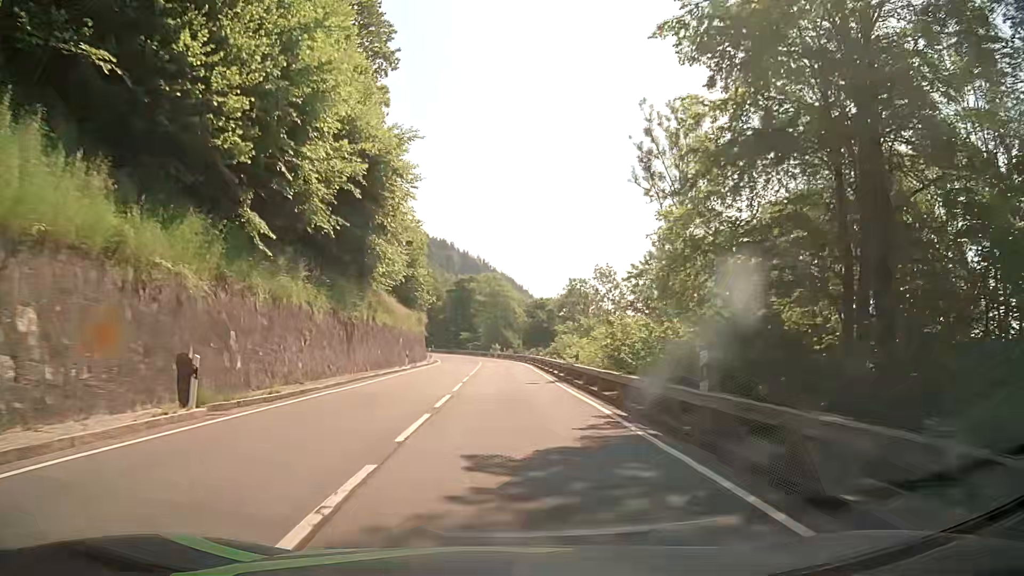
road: primary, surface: asphalt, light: Day
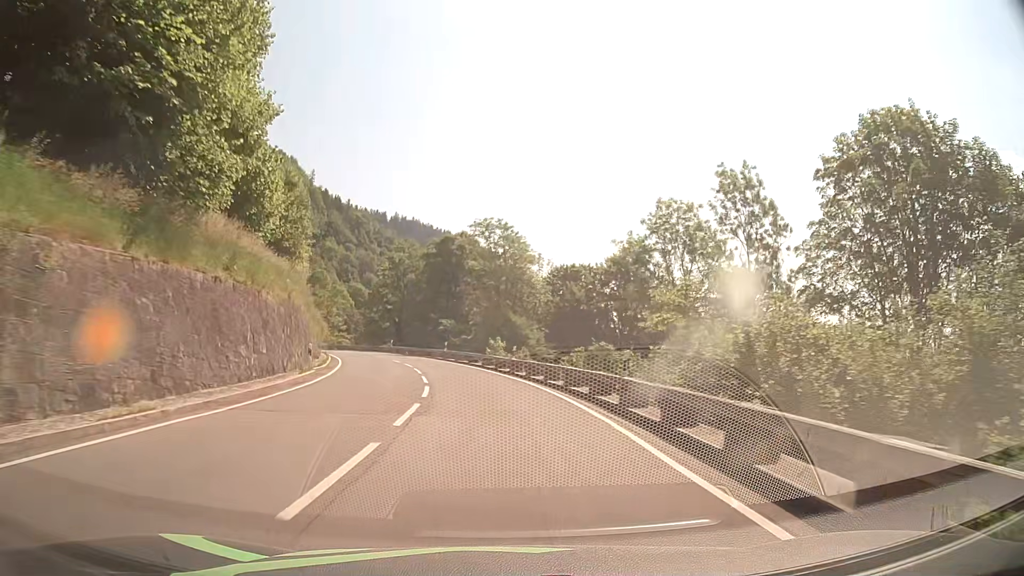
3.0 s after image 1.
(0.0, +46.5) m; -1°
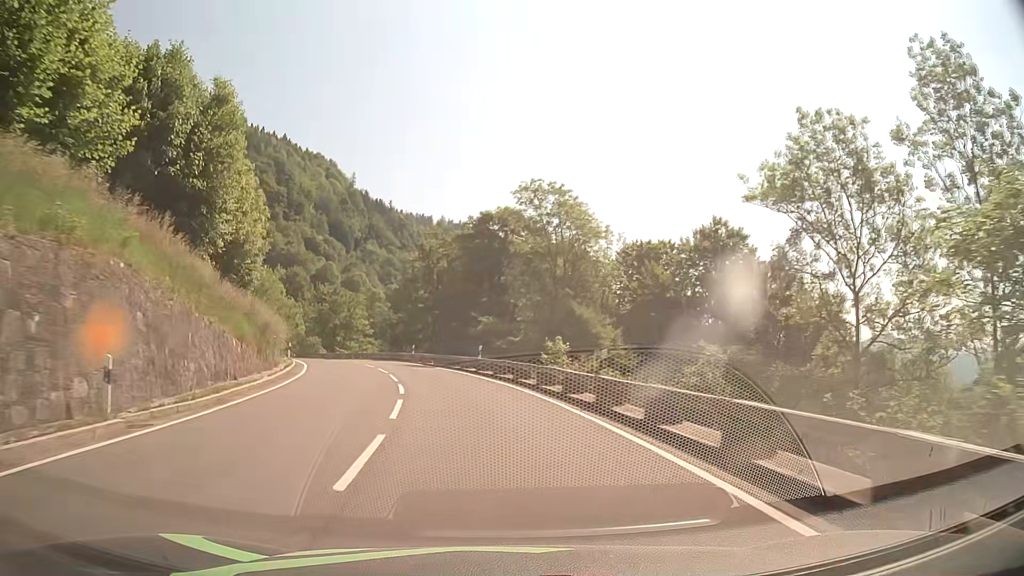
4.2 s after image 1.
(-0.3, +17.0) m; -4°
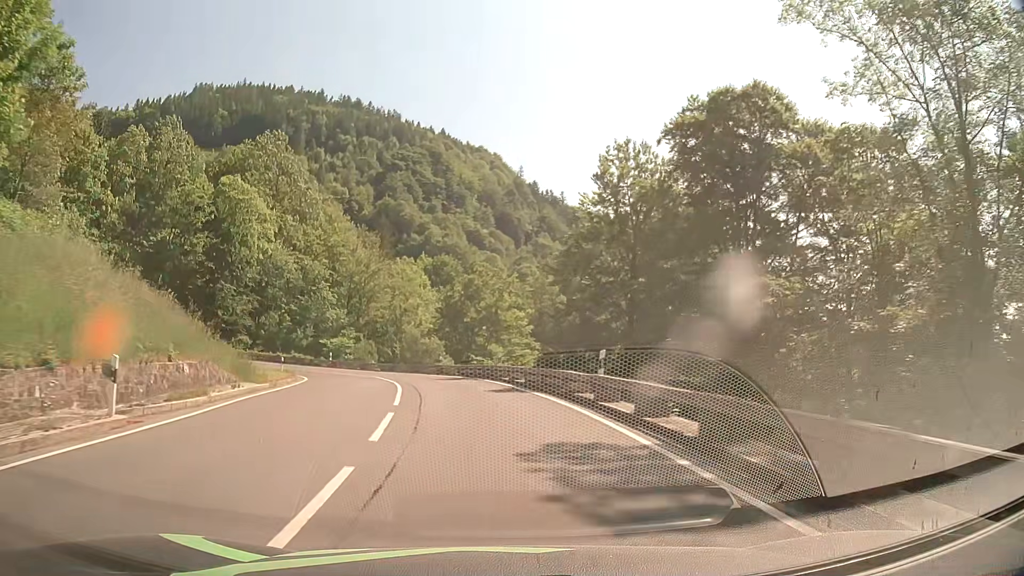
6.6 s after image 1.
(-4.4, +32.9) m; -15°
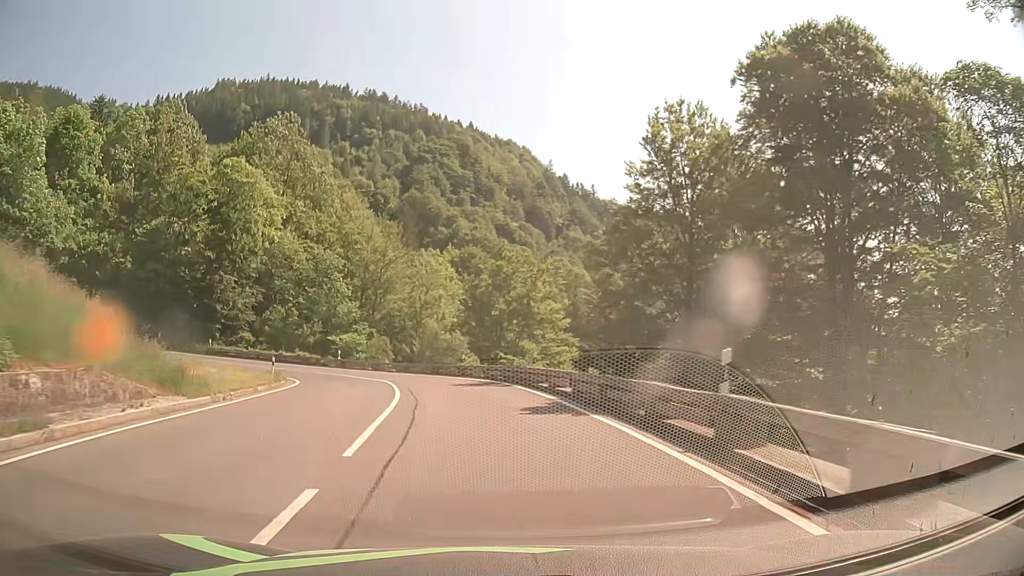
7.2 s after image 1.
(-0.2, +7.3) m; -2°
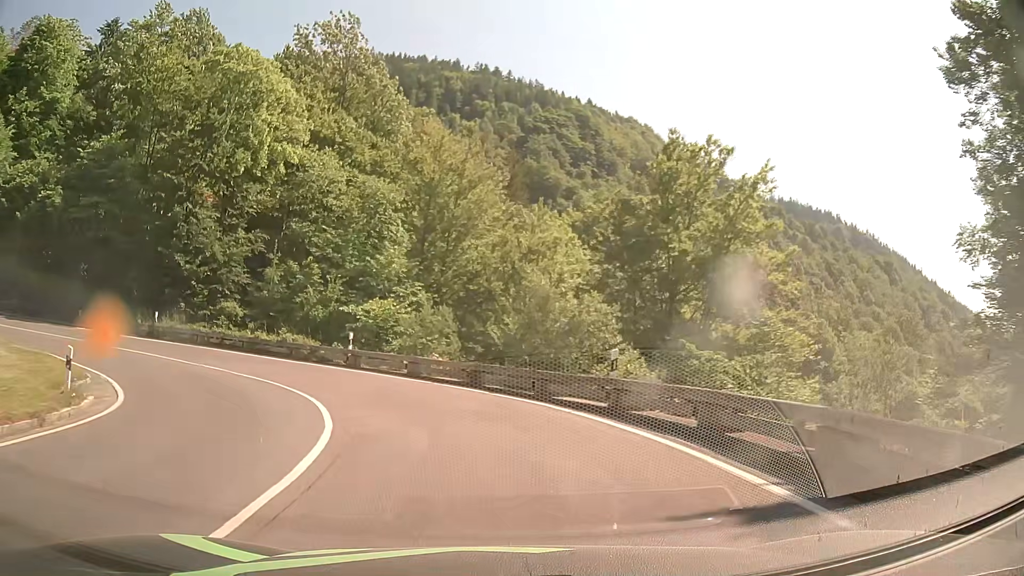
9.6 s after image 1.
(-2.1, +25.7) m; -10°
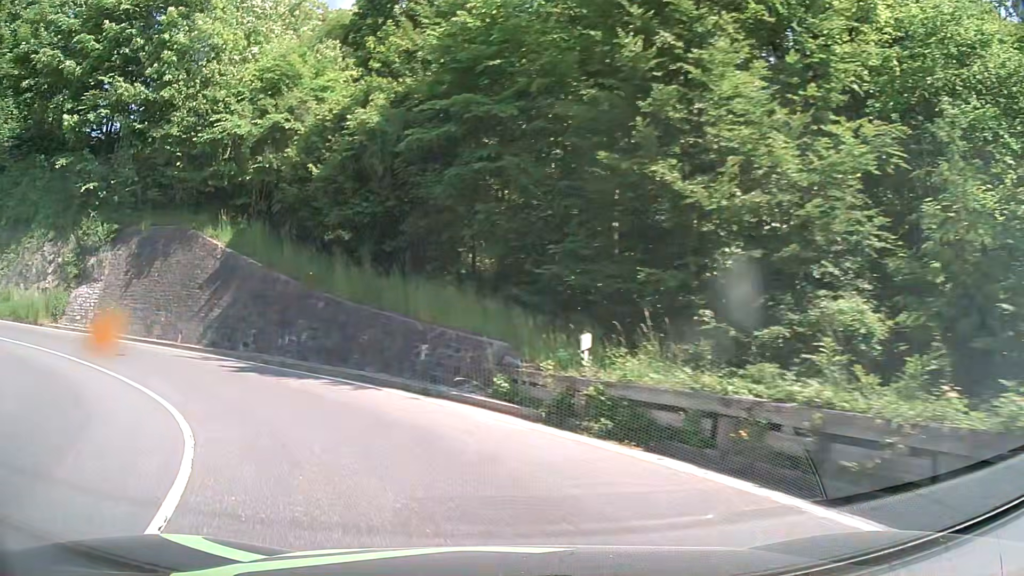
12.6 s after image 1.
(-8.7, +23.9) m; -52°
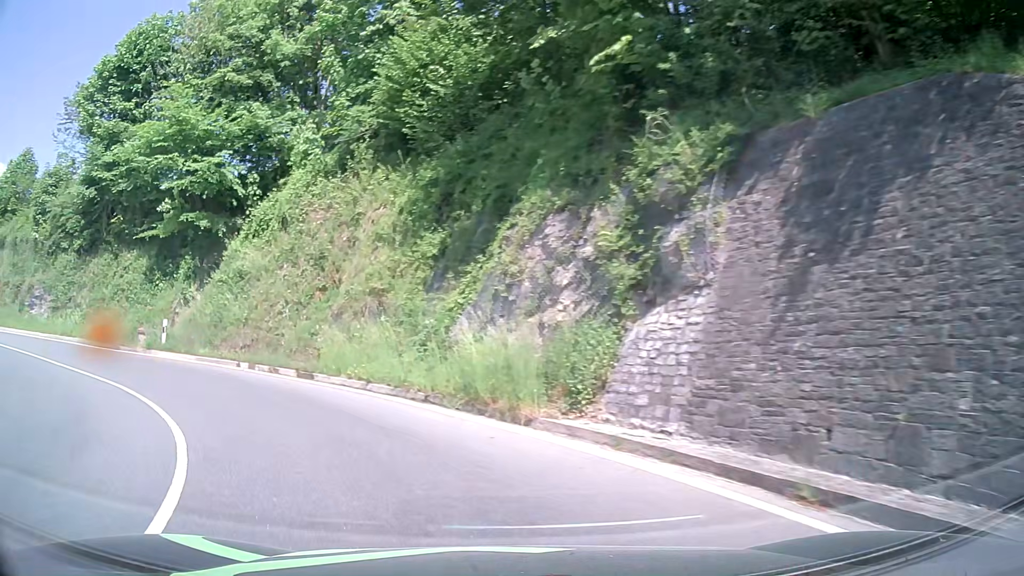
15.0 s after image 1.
(-9.6, +17.6) m; -56°
(-2, +10) (-9, +17) (-18, +21) (-27, +24) (-37, +26) (-47, +29) (-56, +33) (-65, +38) (-72, +44) (-79, +52) m
